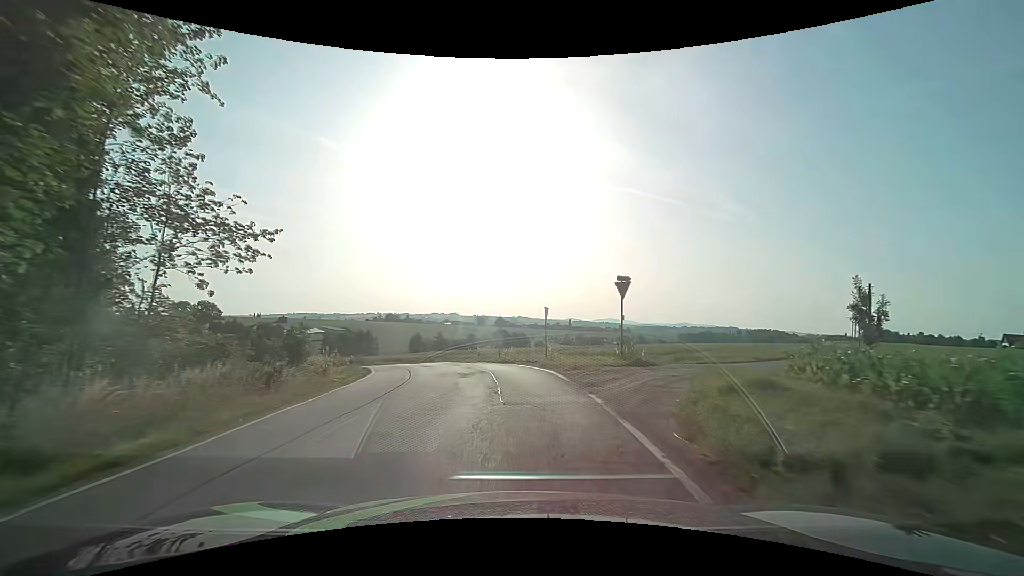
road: secondary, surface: asphalt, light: Day
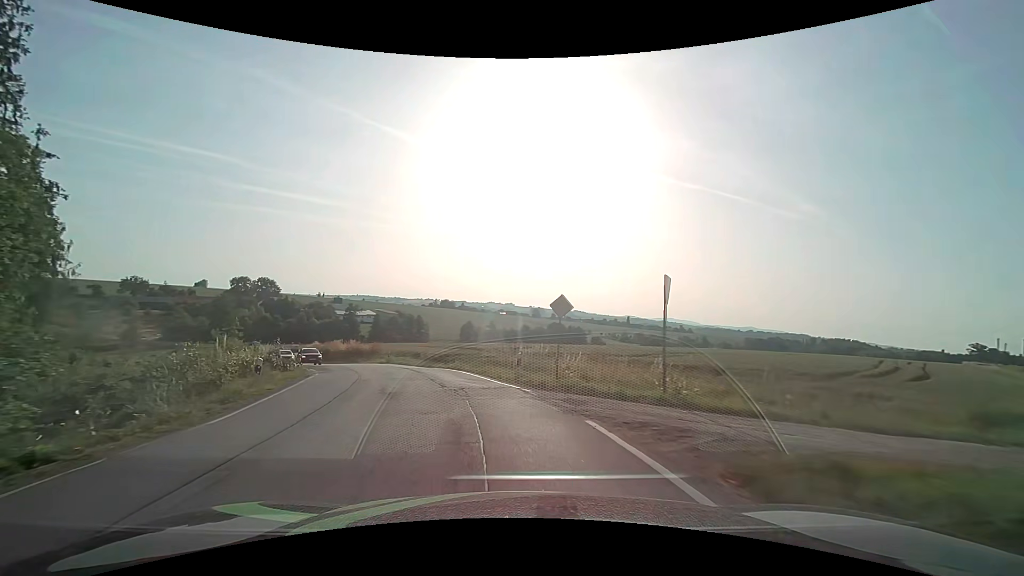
(-0.4, +15.7) m; -6°
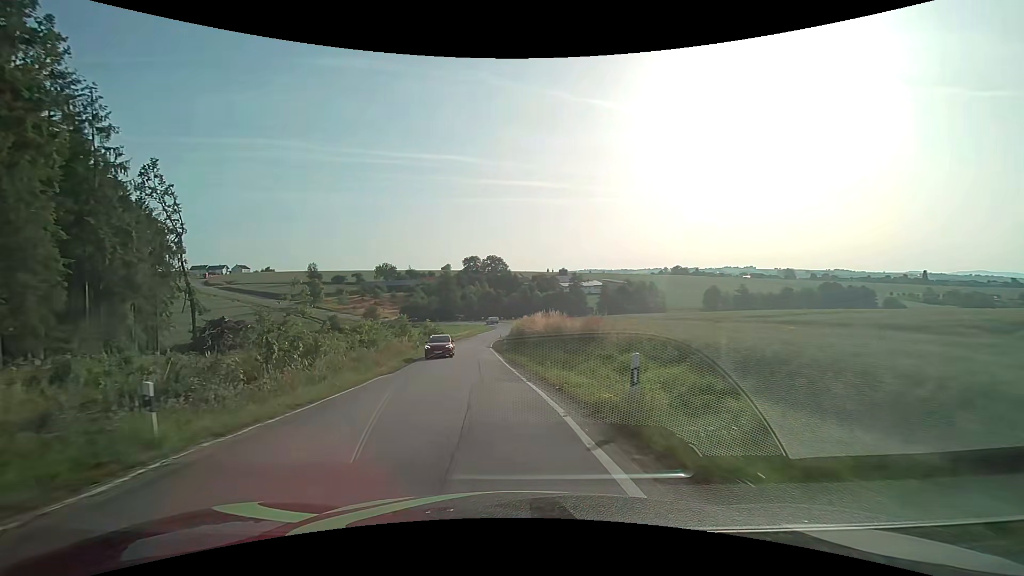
(-6.8, +30.5) m; -26°
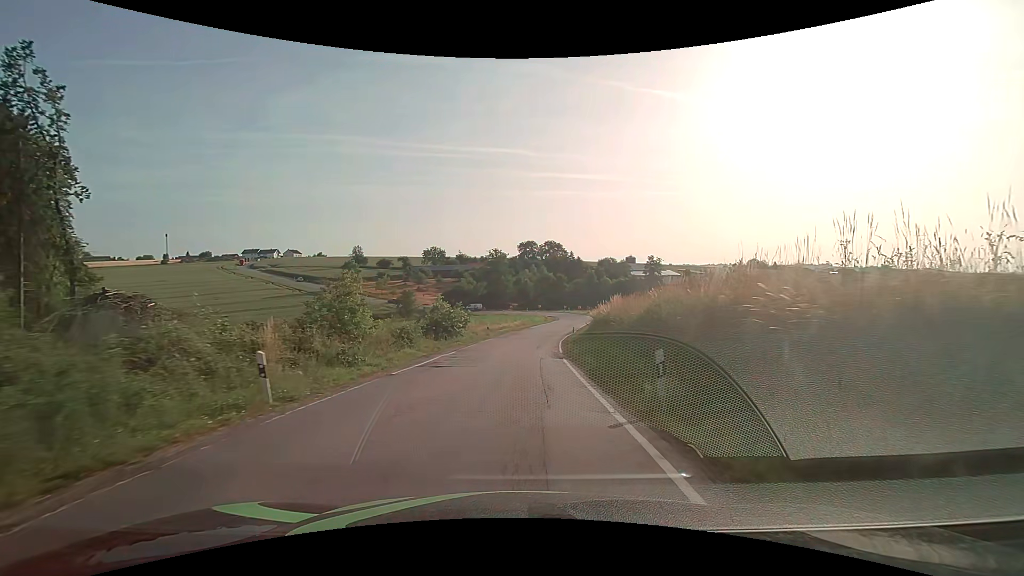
(-2.2, +31.2) m; -6°
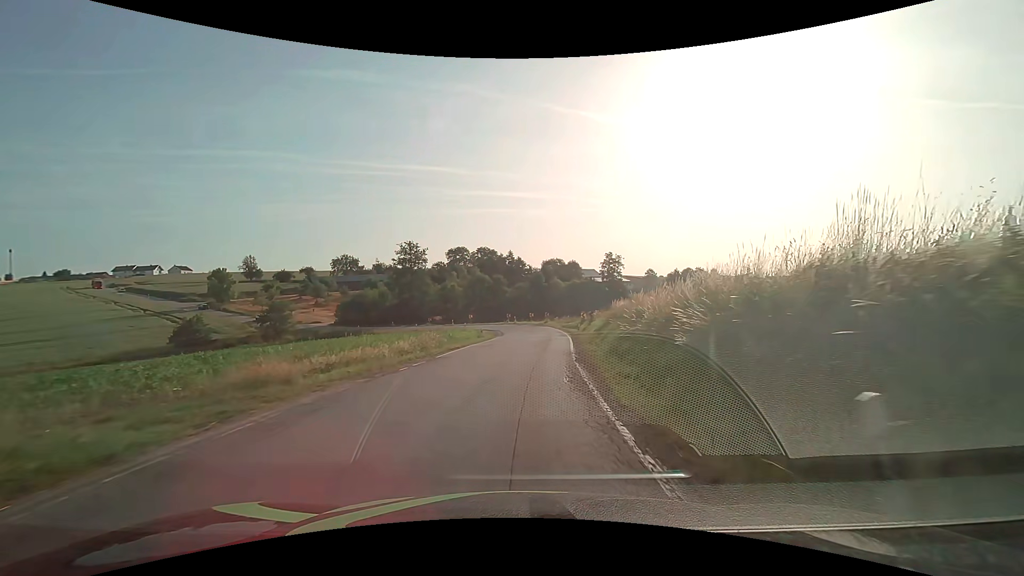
(+1.7, +37.9) m; +7°
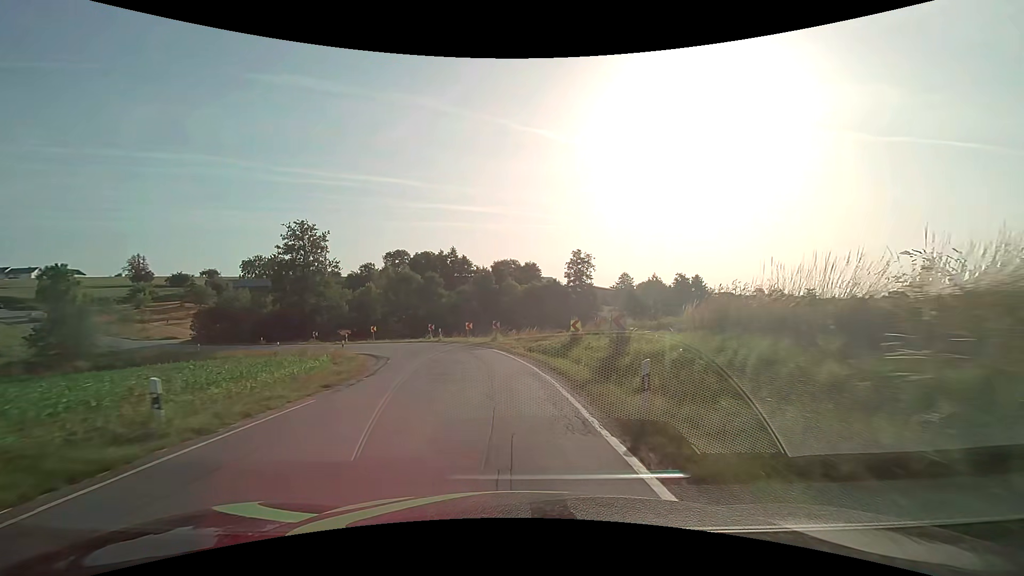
(+1.8, +30.2) m; +6°
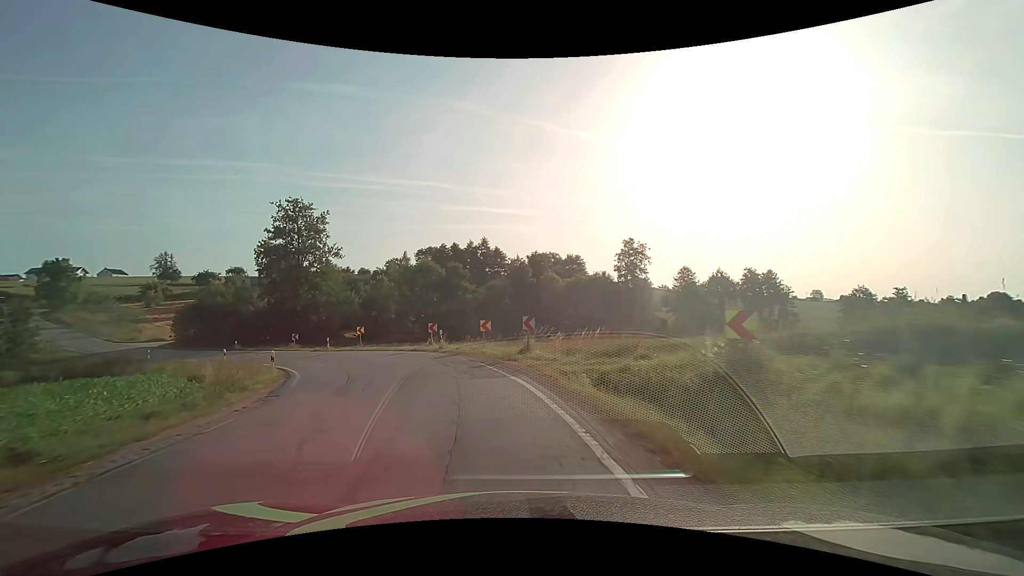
(-0.3, +15.3) m; -4°
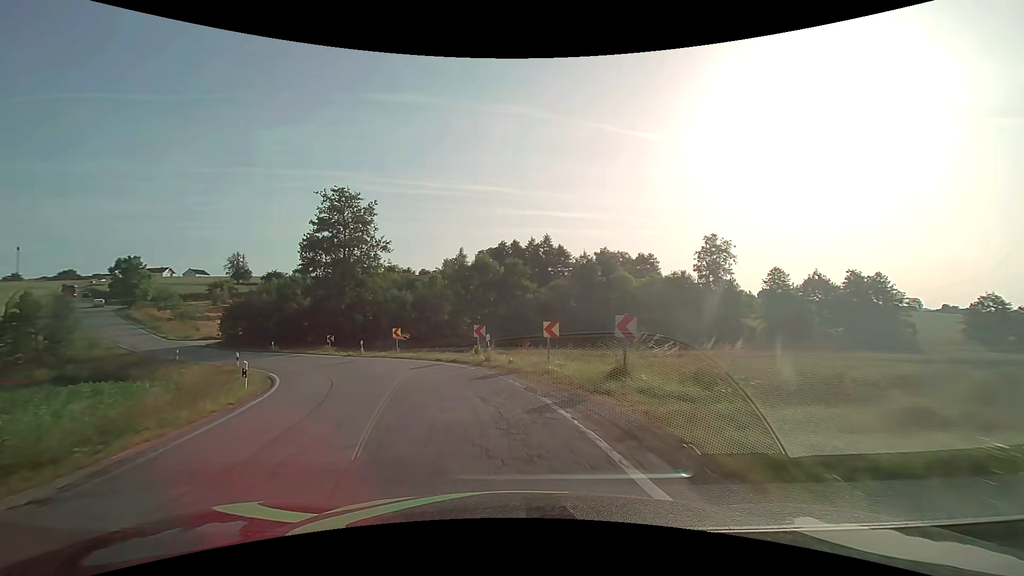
(-0.4, +7.6) m; -7°
(-1, +10) (-4, +19) (-9, +28) (-15, +36) (-22, +43) (-29, +50) (-37, +57) (-44, +64) (-51, +71) (-58, +78) m
